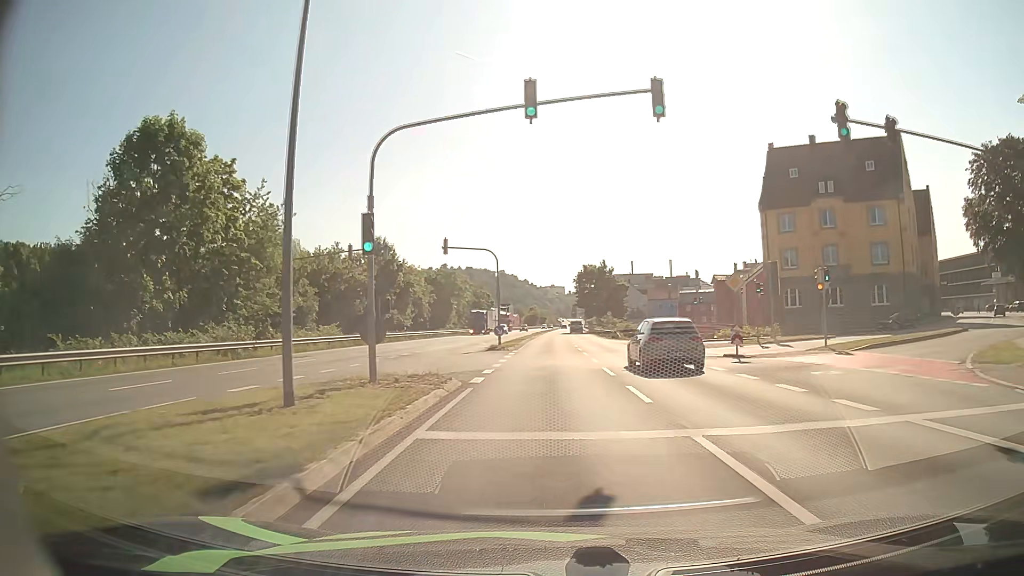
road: primary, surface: asphalt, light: Day
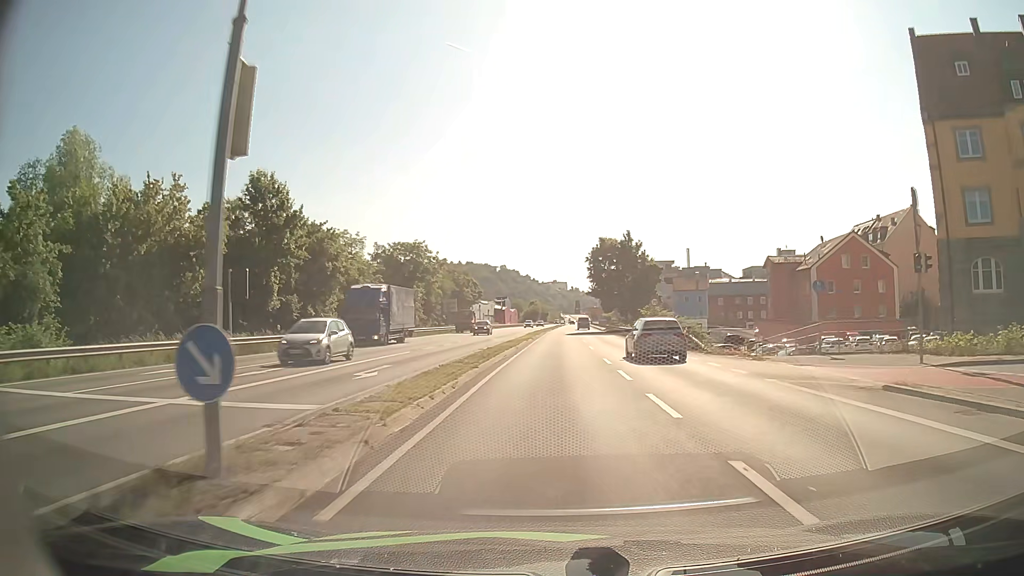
(-0.2, +32.1) m; 0°
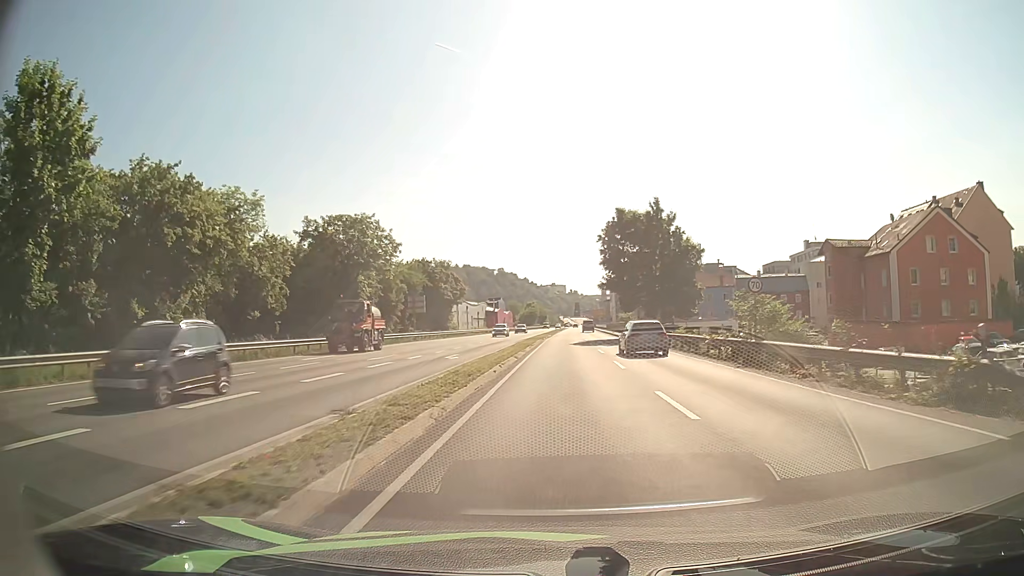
(0.0, +23.0) m; 0°
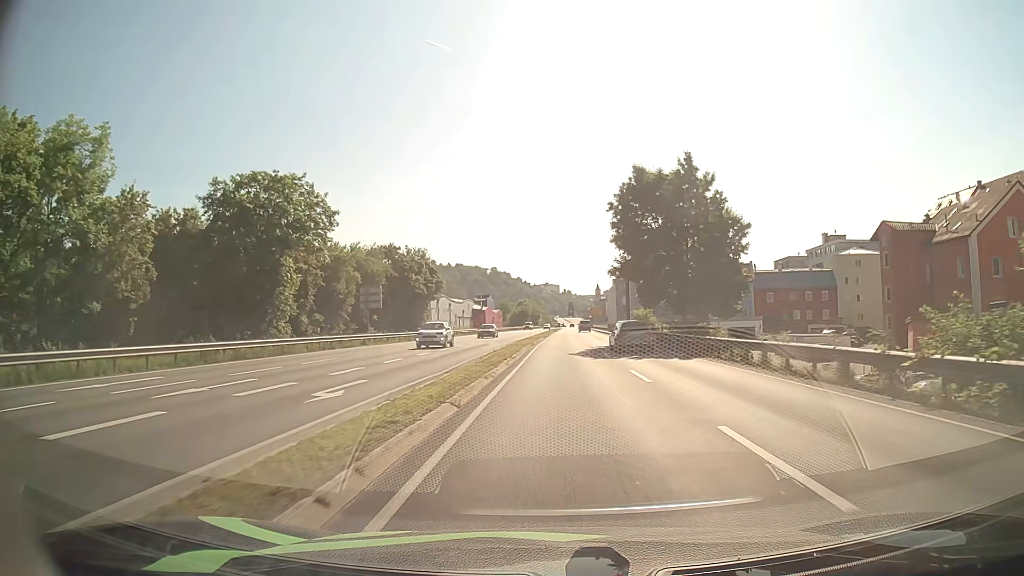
(0.0, +16.0) m; 0°
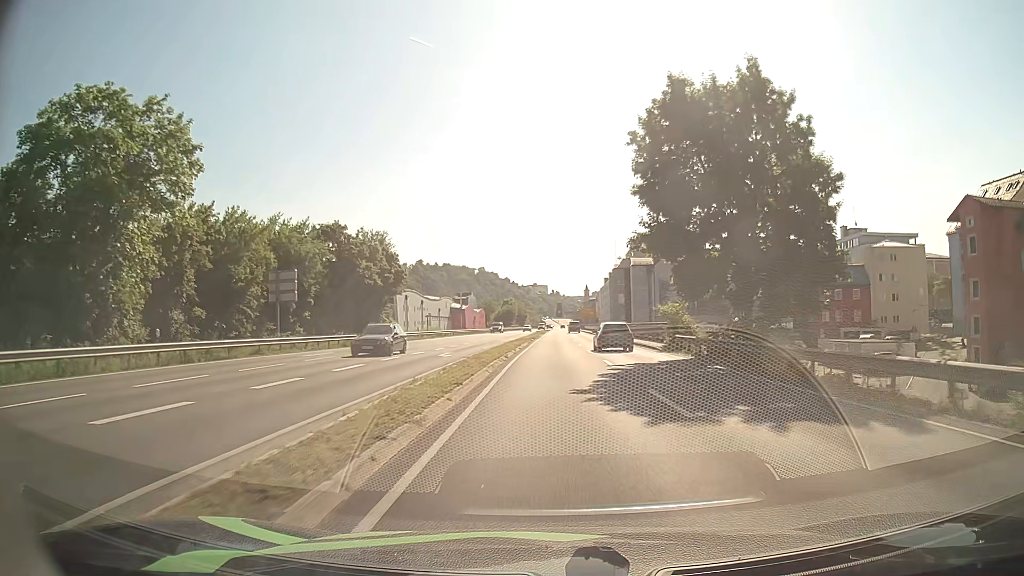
(+0.1, +16.7) m; +1°
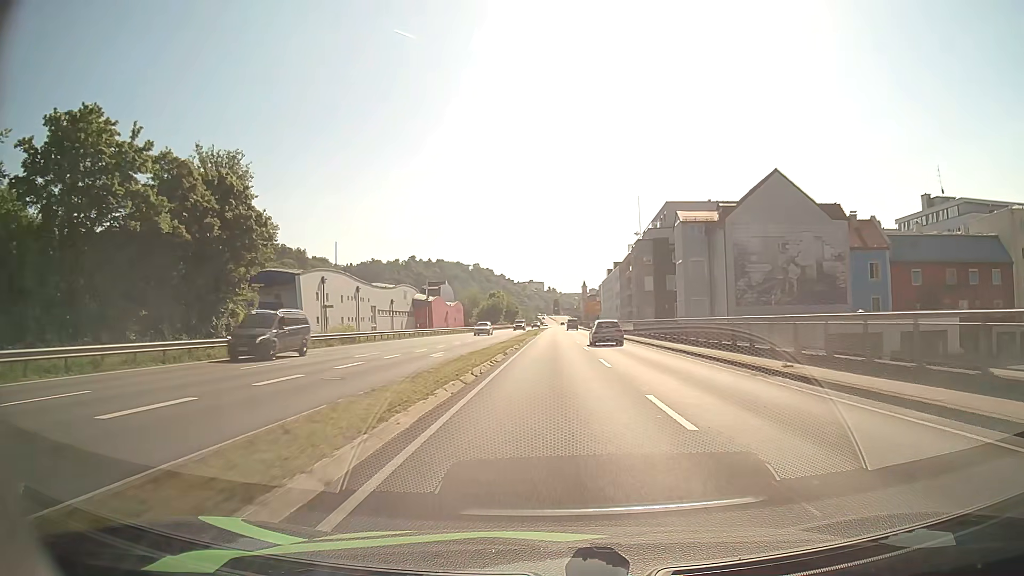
(+0.2, +35.7) m; 0°
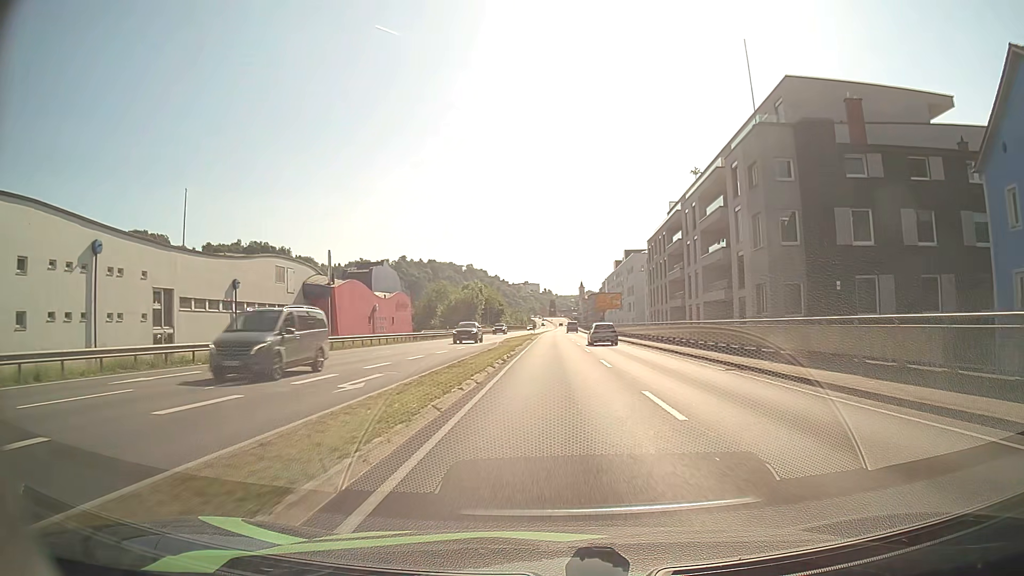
(+0.4, +47.0) m; +1°
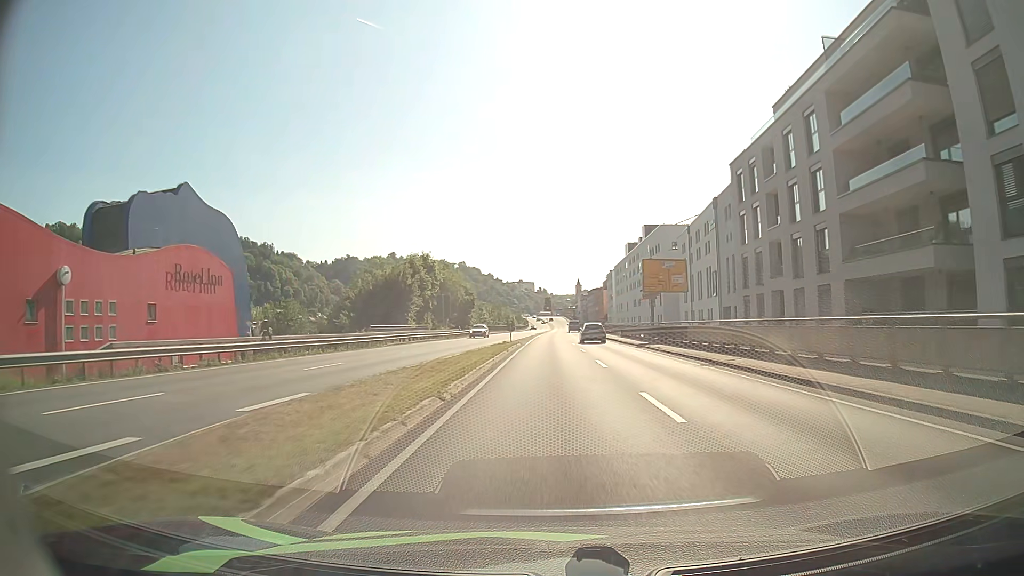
(+0.2, +48.4) m; 0°
(0, +10) (0, +20) (0, +30) (0, +40) (0, +50) (0, +60) (0, +70) (0, +80) (0, +90) (0, +100) m
